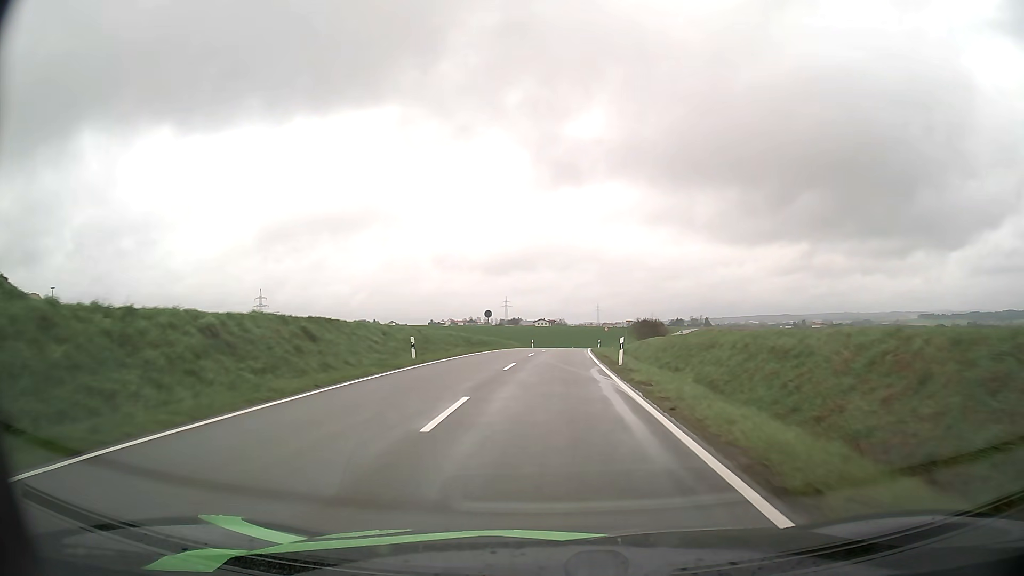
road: tertiary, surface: asphalt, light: Day
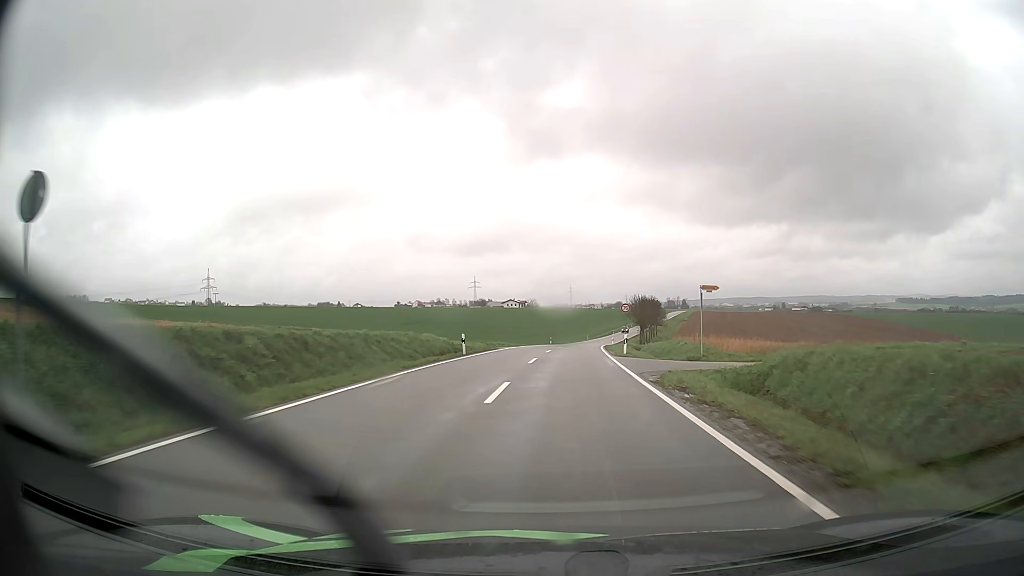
(+0.8, +46.5) m; +2°
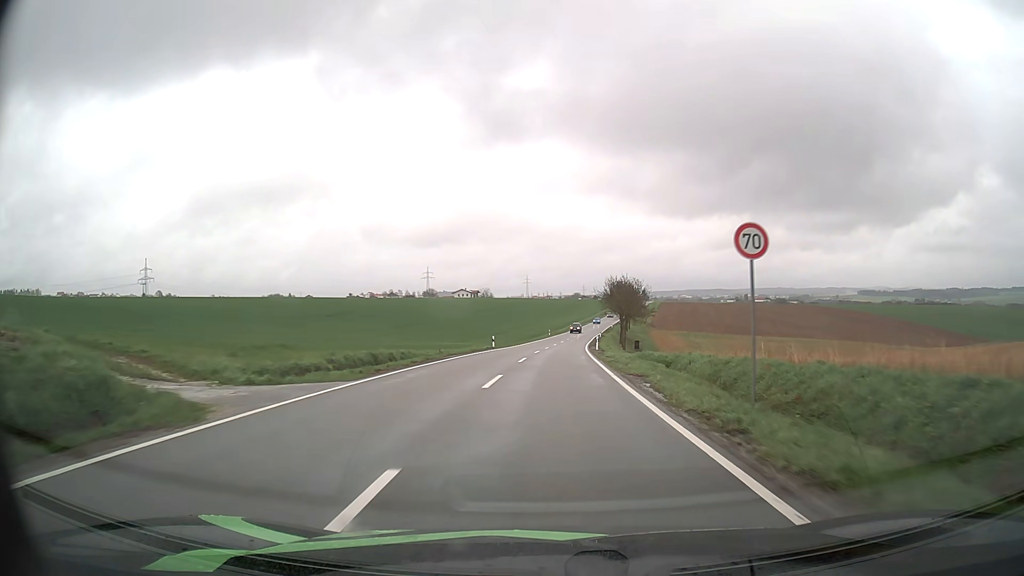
(+1.0, +34.0) m; +4°
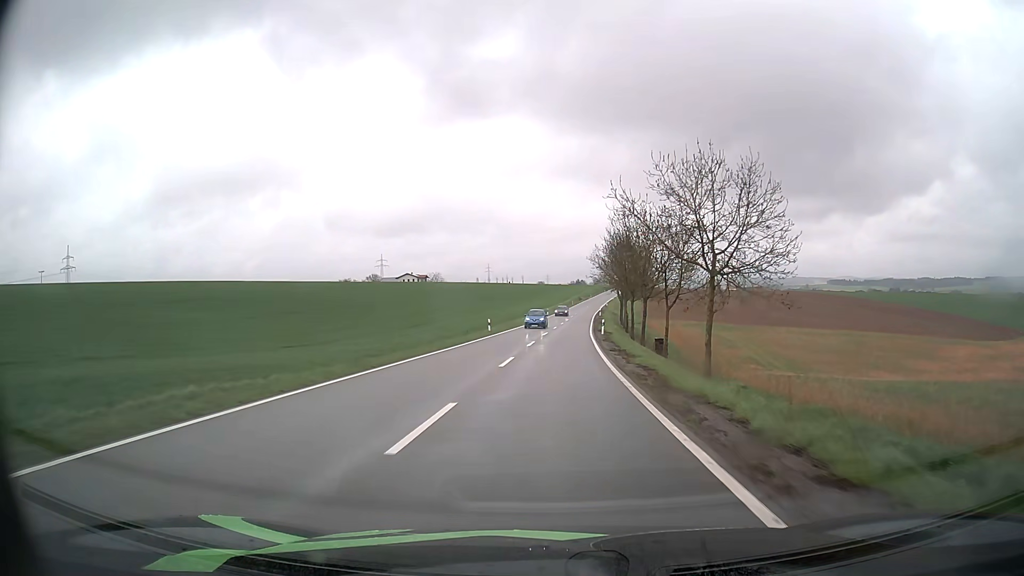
(+1.8, +57.1) m; +3°
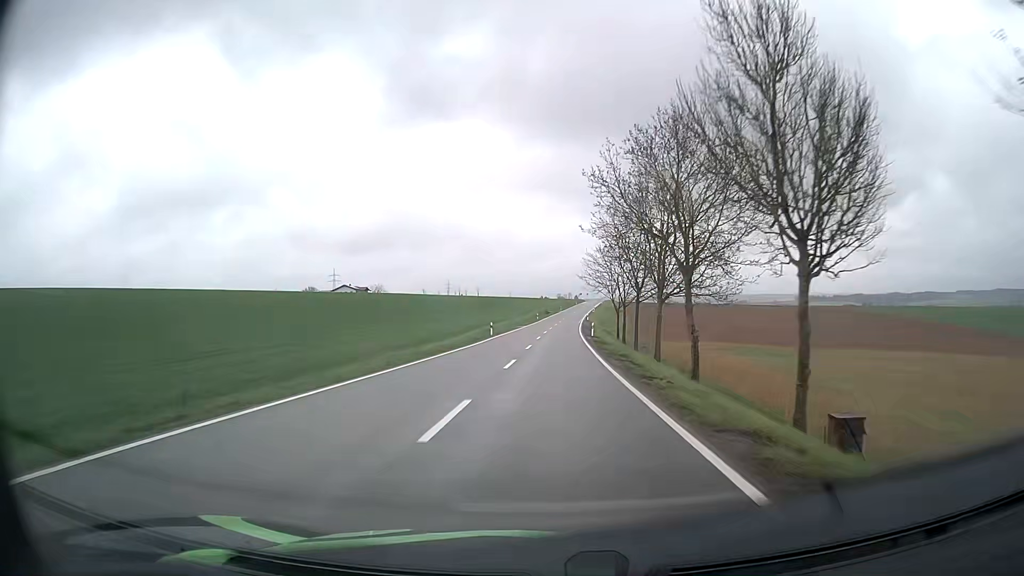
(+1.4, +48.5) m; +3°
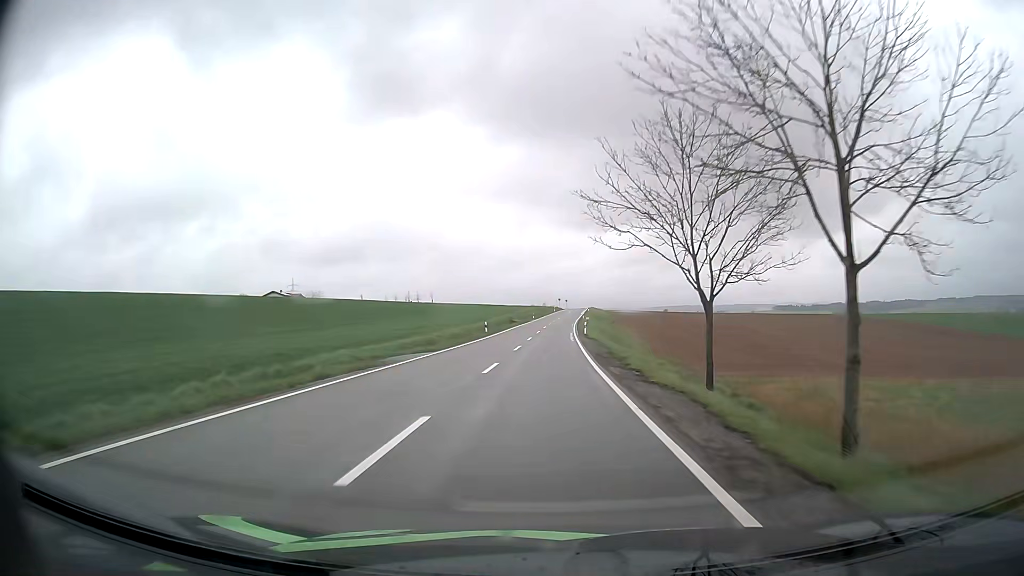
(+1.2, +51.7) m; +2°
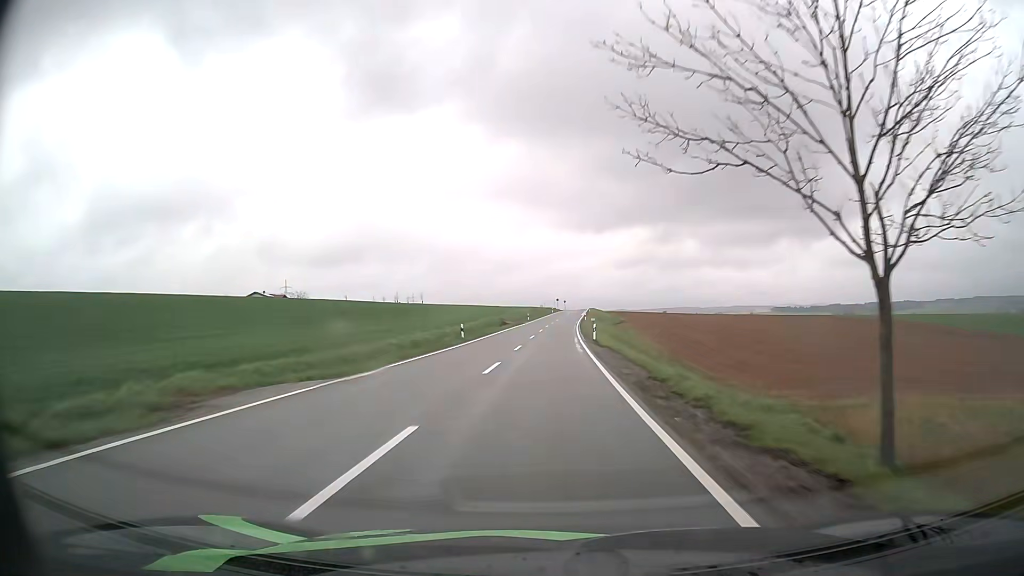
(+0.1, +13.2) m; 0°
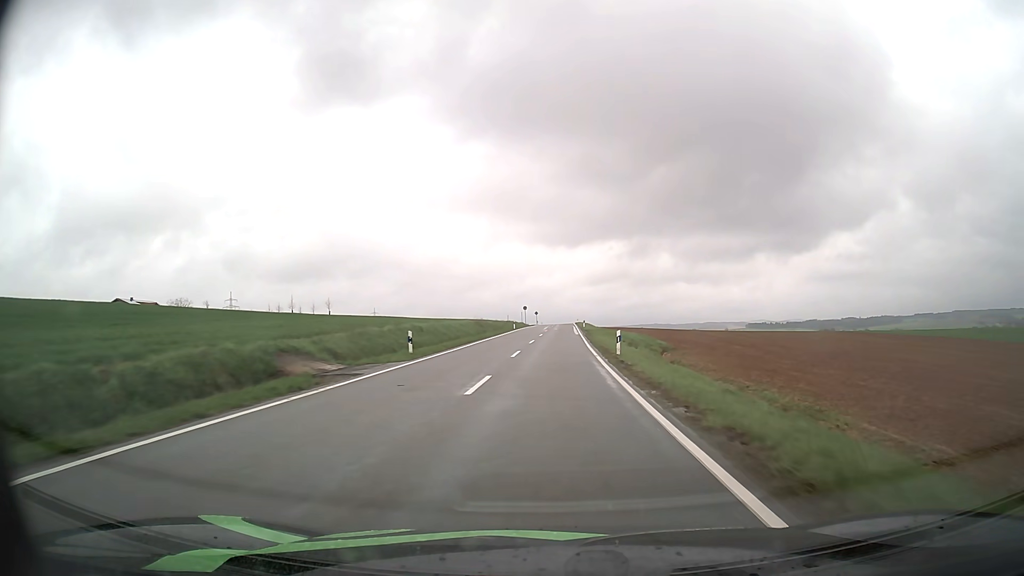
(+1.5, +66.7) m; +3°
(0, +10) (0, +20) (0, +30) (+1, +40) (+1, +50) (+1, +60) (+1, +70) (+2, +80) (+2, +90) (+2, +100) m
